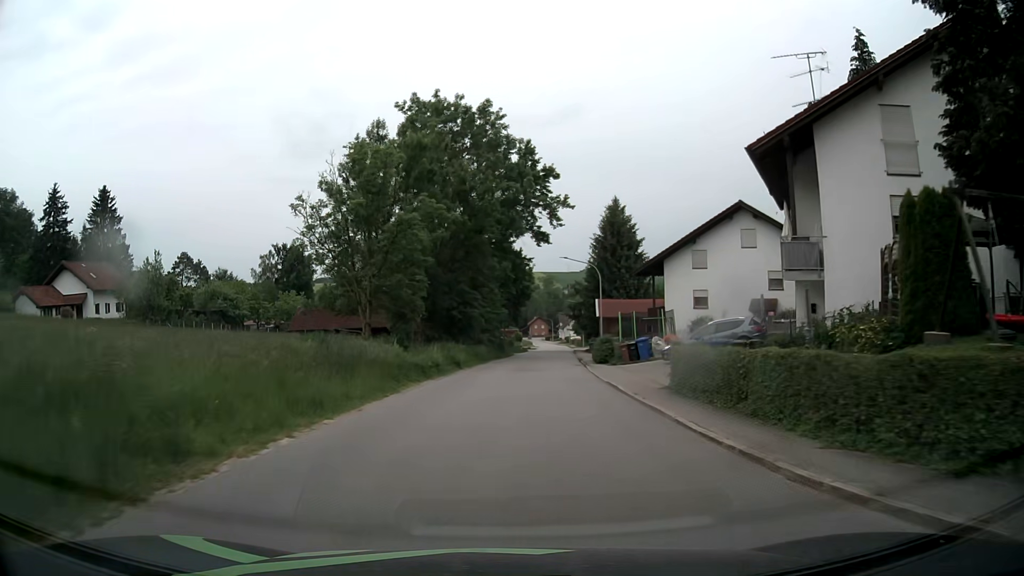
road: tertiary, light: Day
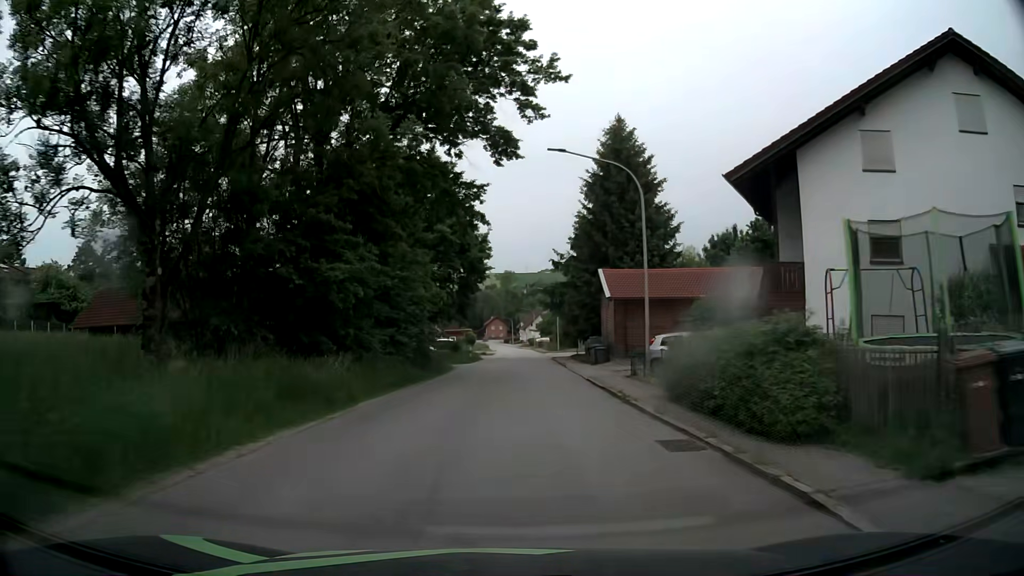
(+1.0, +28.5) m; +4°
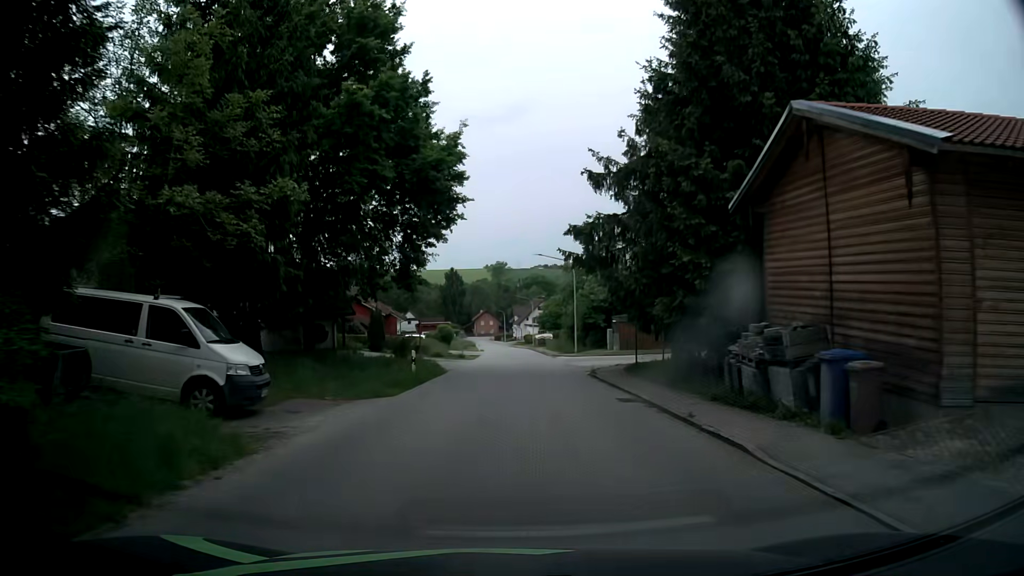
(+0.1, +27.1) m; +1°
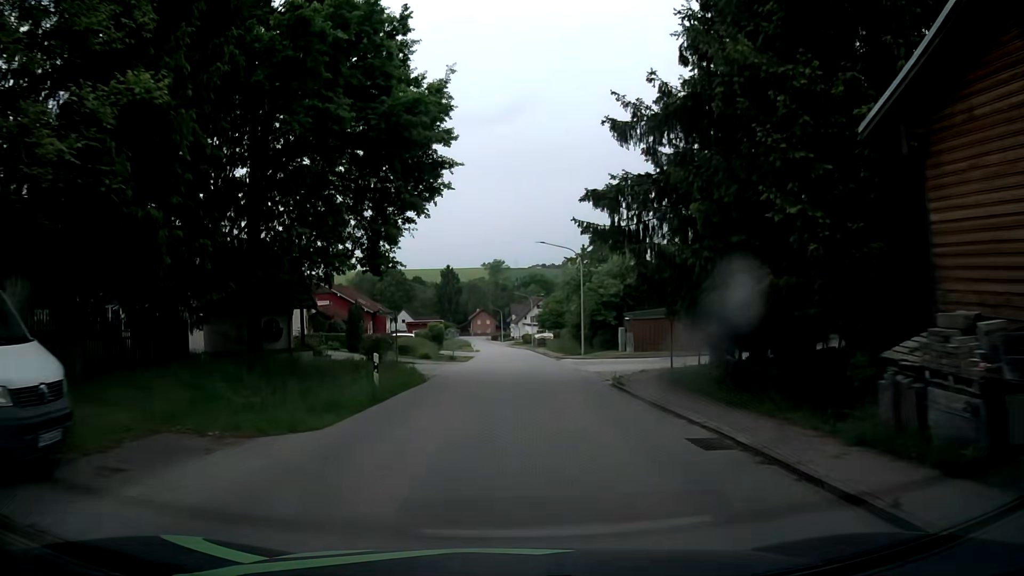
(0.0, +6.1) m; 0°
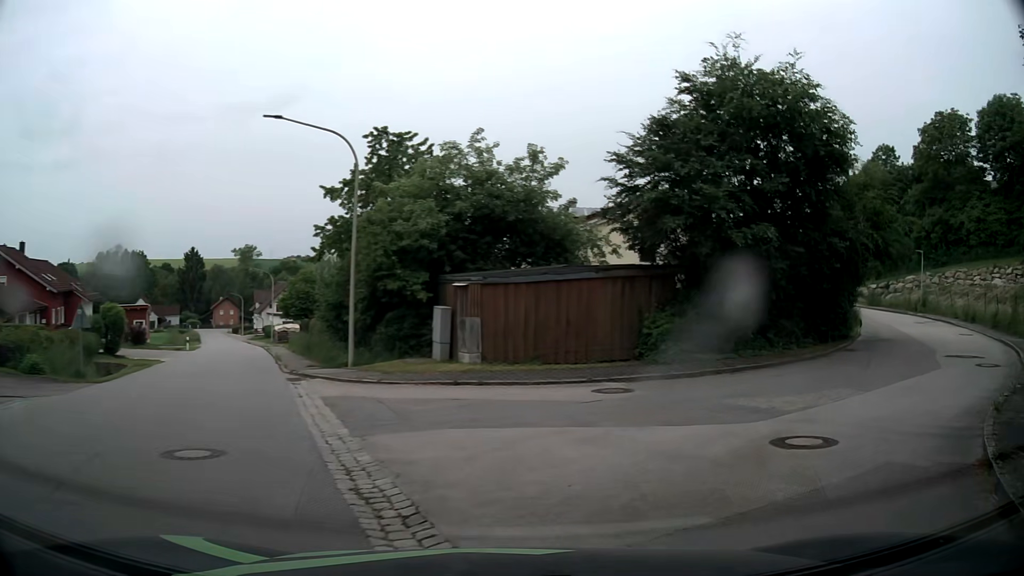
(+1.4, +23.8) m; +21°
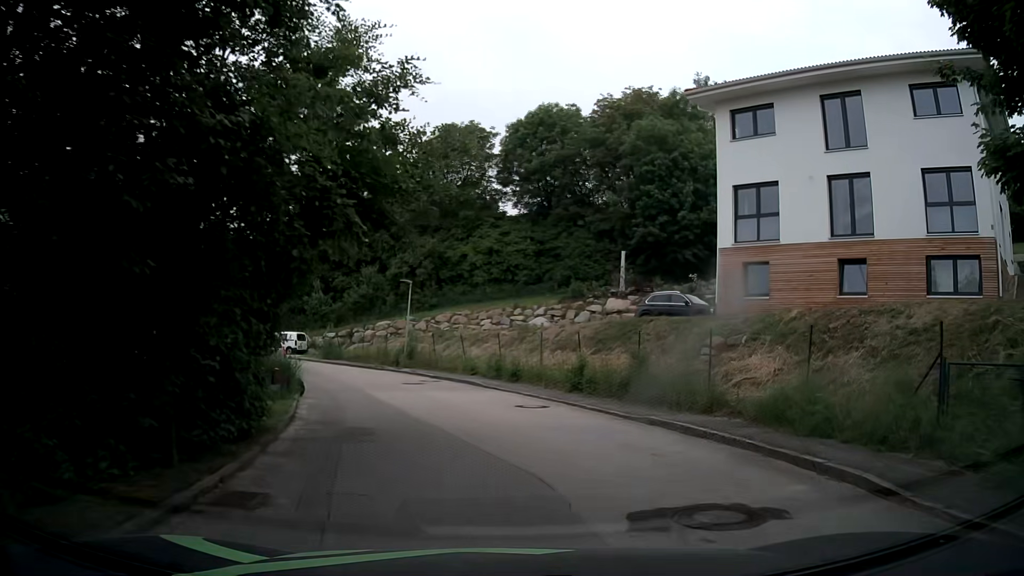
(+6.5, +13.0) m; +47°
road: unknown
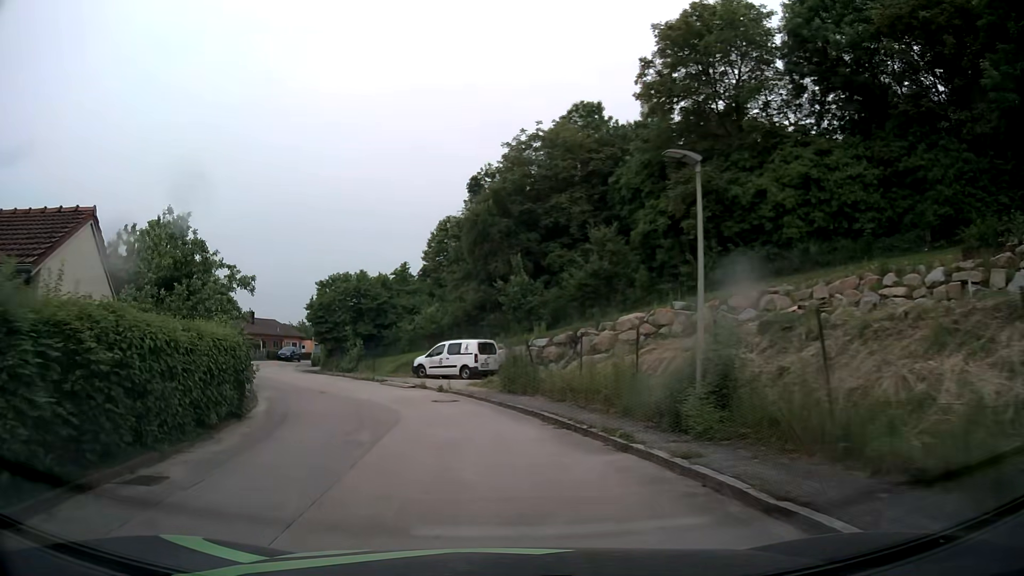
(-3.7, +22.7) m; -23°
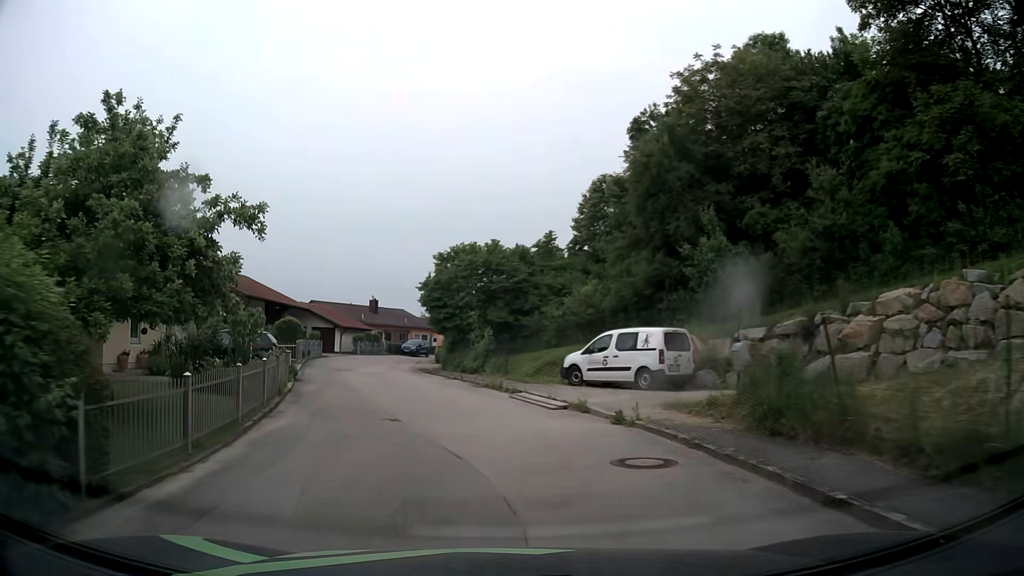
(-1.1, +10.7) m; -11°
(-1, +10) (-3, +20) (-5, +29) (-7, +39) (-9, +49) (-8, +59) (-6, +69) (-2, +78) (+3, +87) (+9, +95) m
